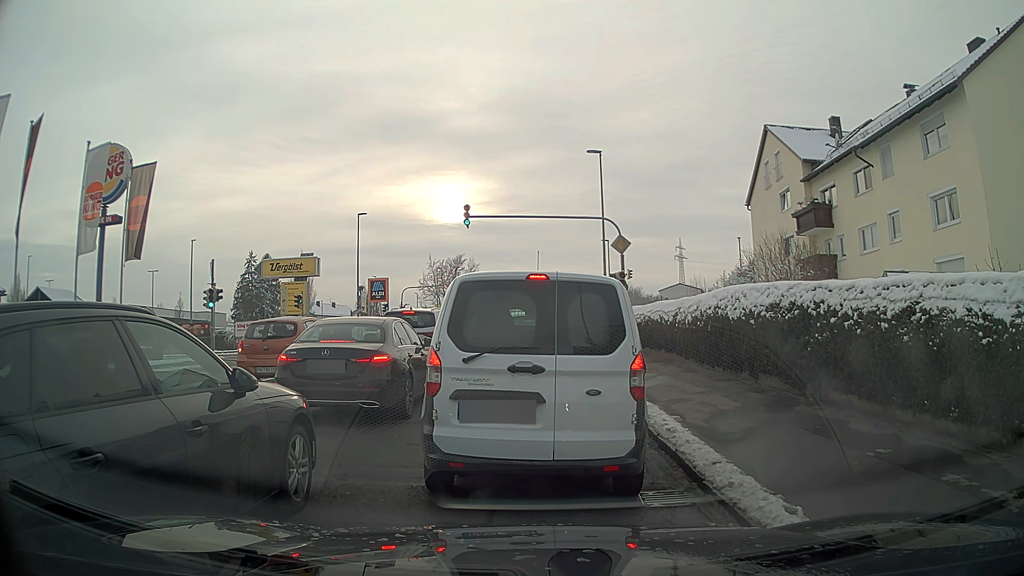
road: tertiary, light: Day
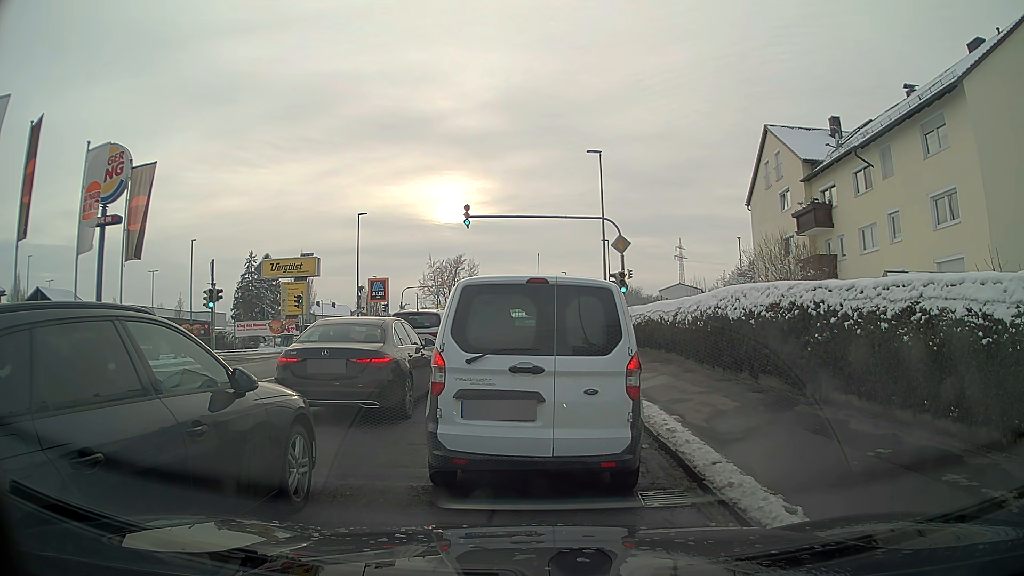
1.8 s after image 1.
(0.0, 0.0) m; 0°
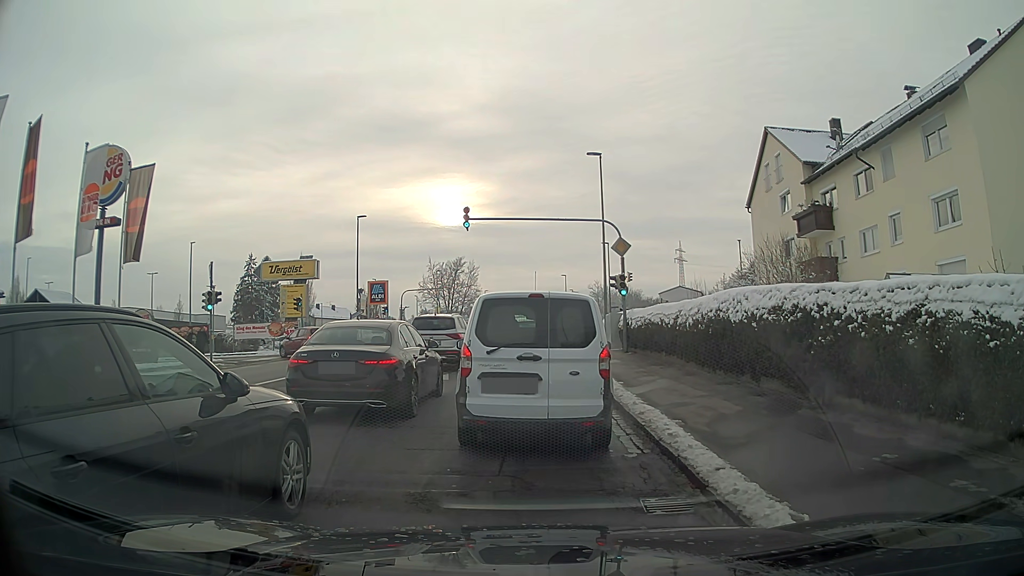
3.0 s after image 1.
(0.0, +0.1) m; 0°
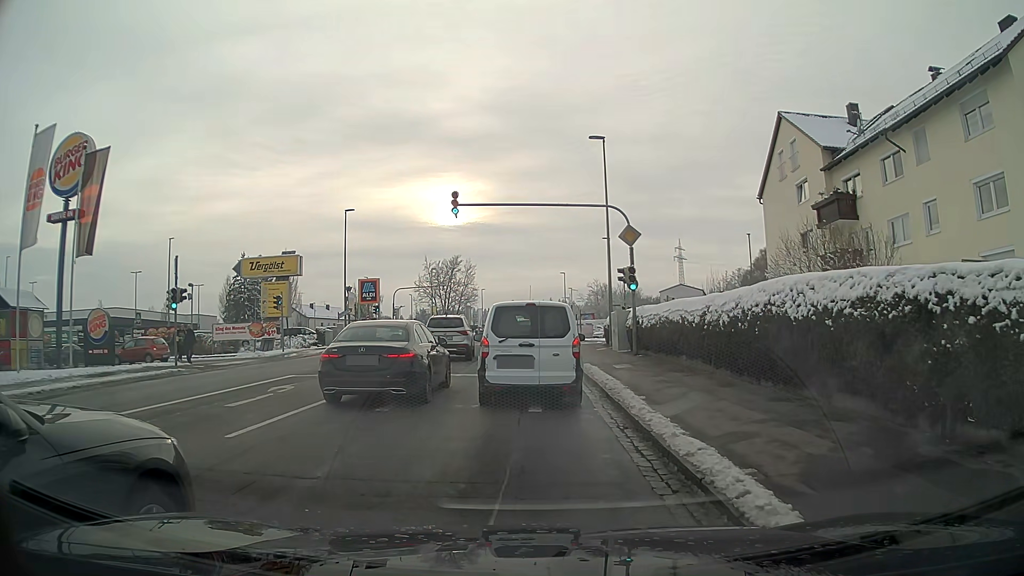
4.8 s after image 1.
(0.0, +3.3) m; +1°
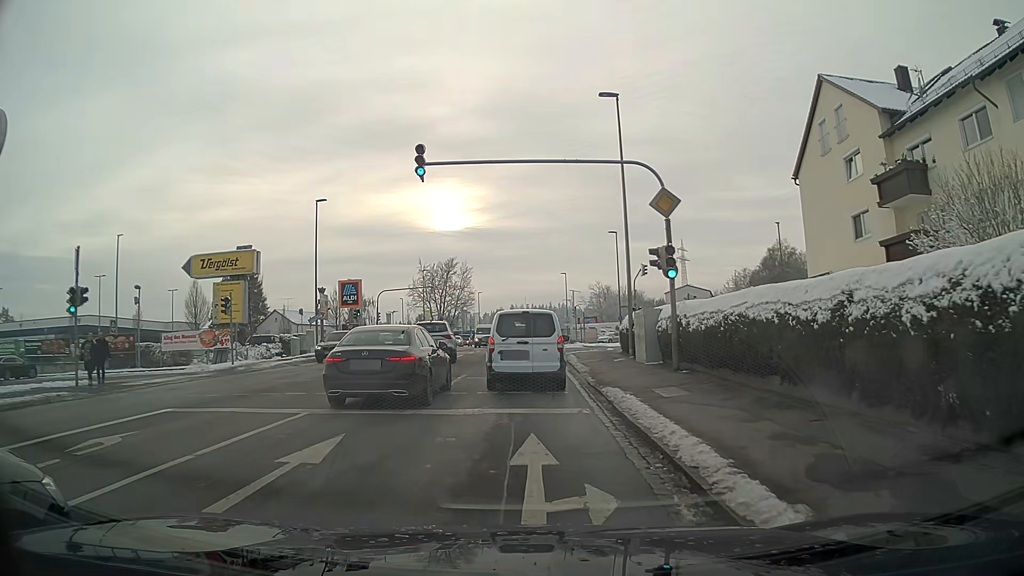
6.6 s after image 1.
(0.0, +7.0) m; -1°
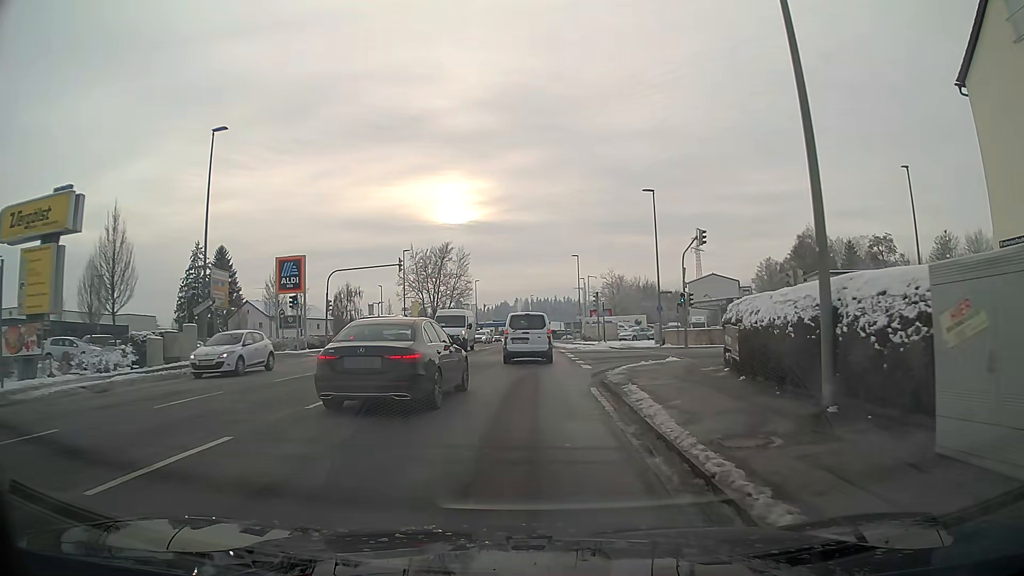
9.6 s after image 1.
(0.0, +16.9) m; 0°
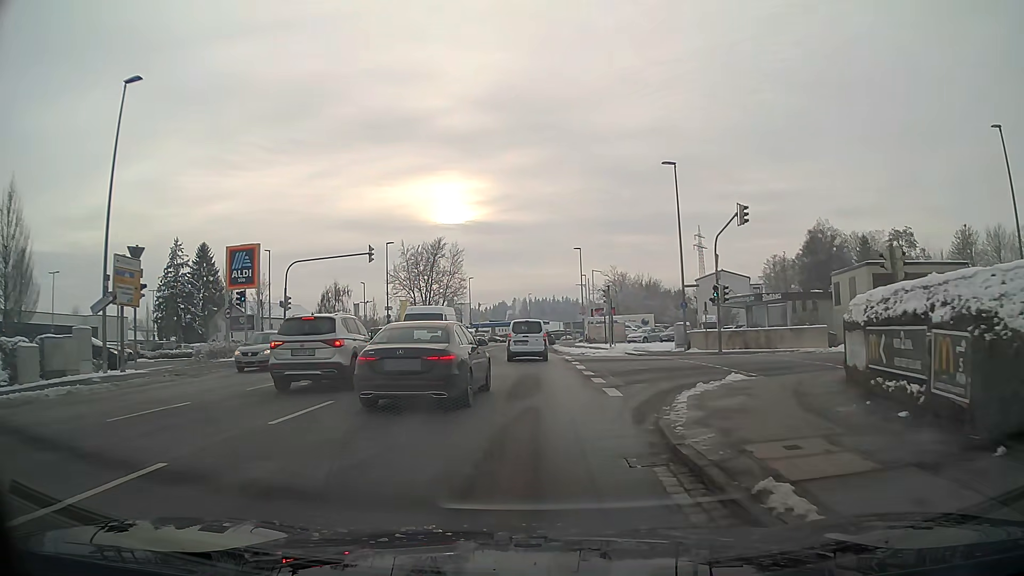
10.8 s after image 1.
(0.0, +7.6) m; 0°
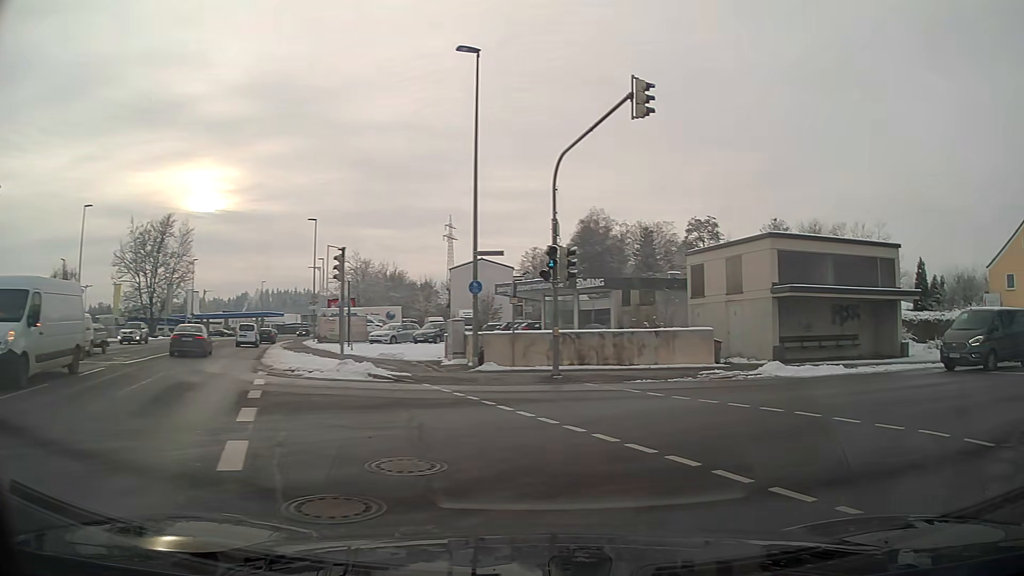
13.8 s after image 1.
(+1.8, +15.3) m; +27°
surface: asphalt
(+4, +9) (+13, +13) (+22, +17) (+32, +21) (+41, +24) (+50, +28) (+60, +31) (+69, +35) (+78, +39) (+87, +42) m
